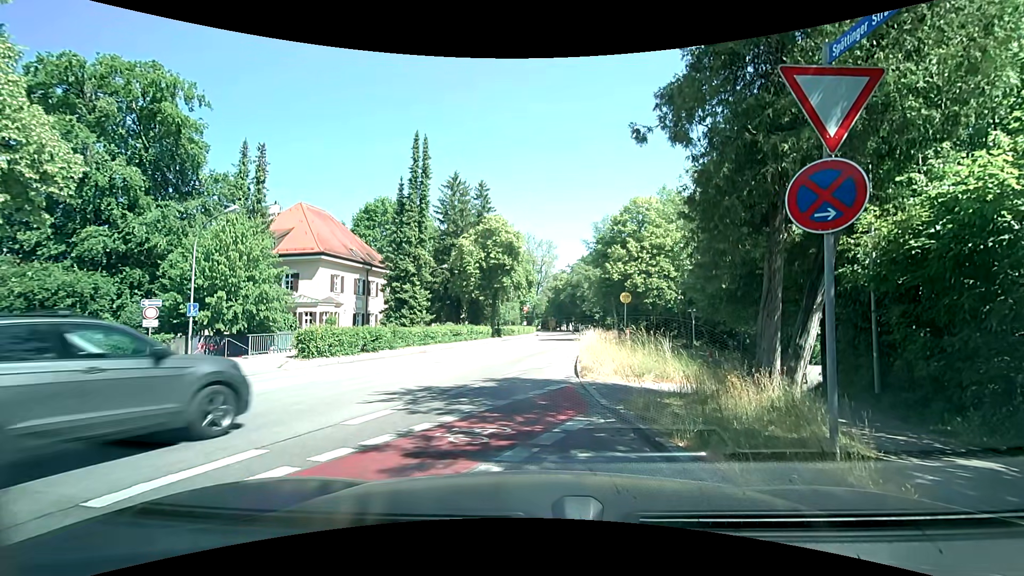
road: residential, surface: paved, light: Day
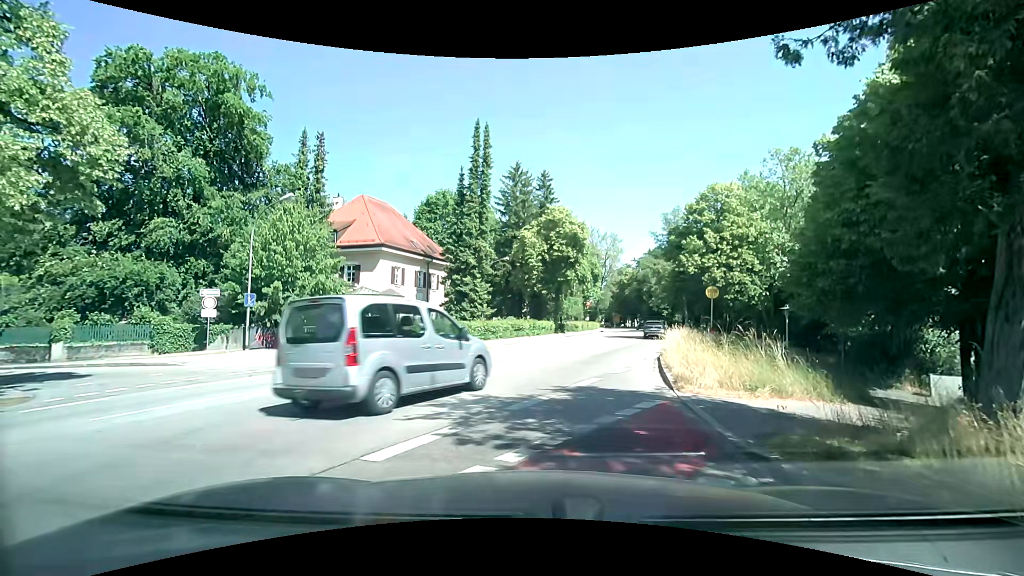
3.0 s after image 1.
(-0.1, +2.3) m; -8°
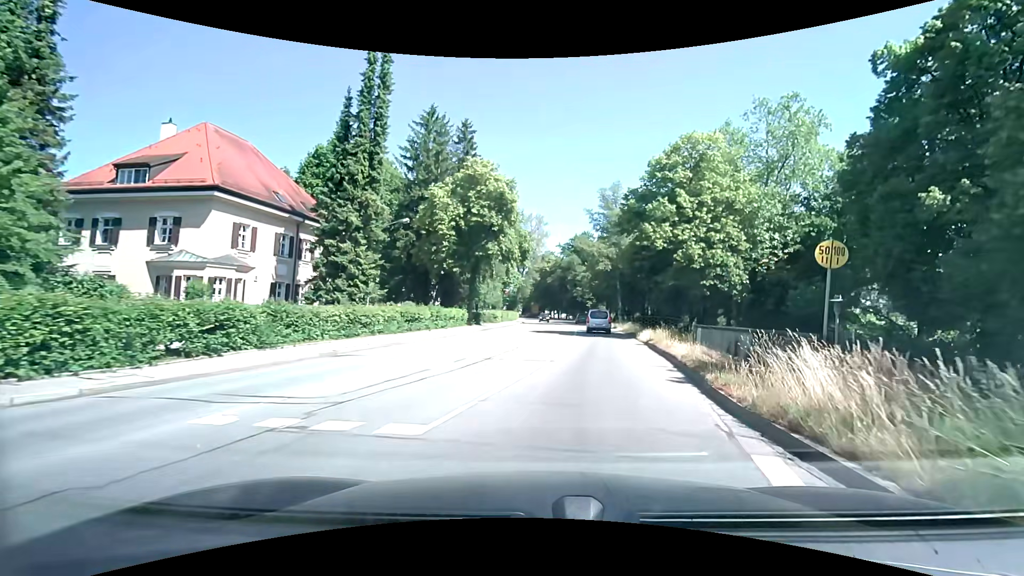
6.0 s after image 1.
(+0.2, +13.6) m; +9°
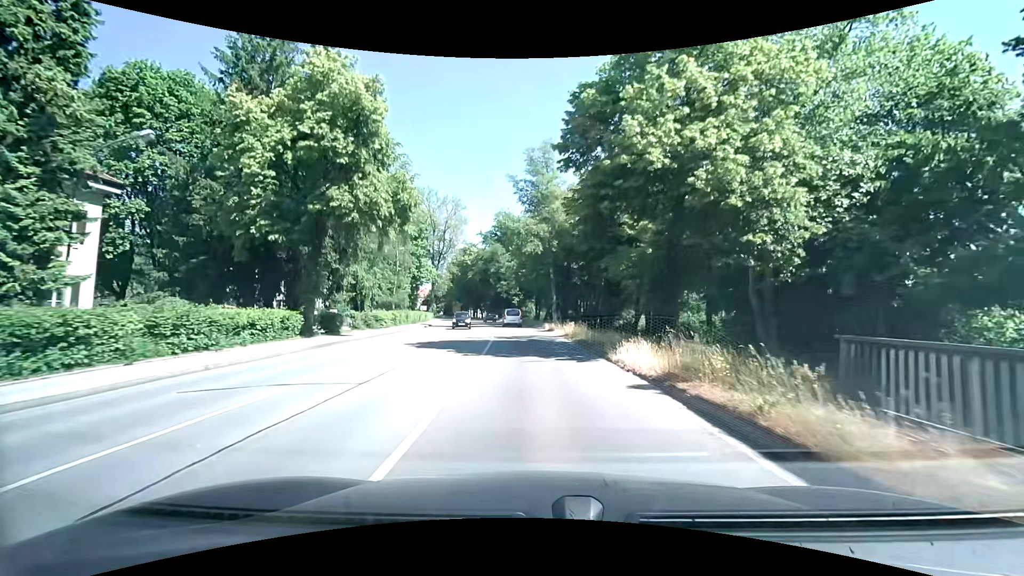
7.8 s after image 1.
(+1.7, +16.9) m; +8°
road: secondary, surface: asphalt
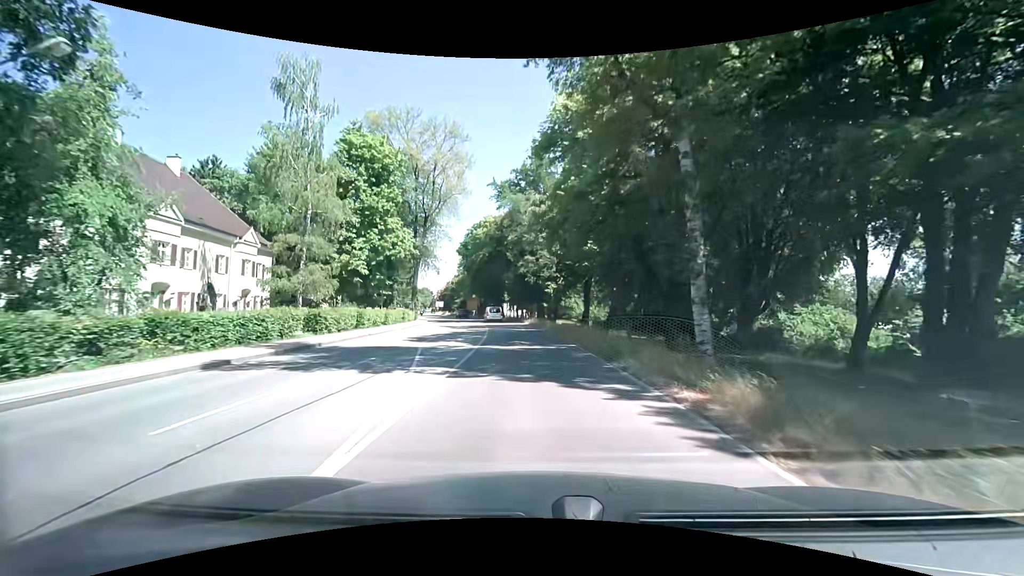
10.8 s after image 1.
(-1.2, +37.4) m; -3°
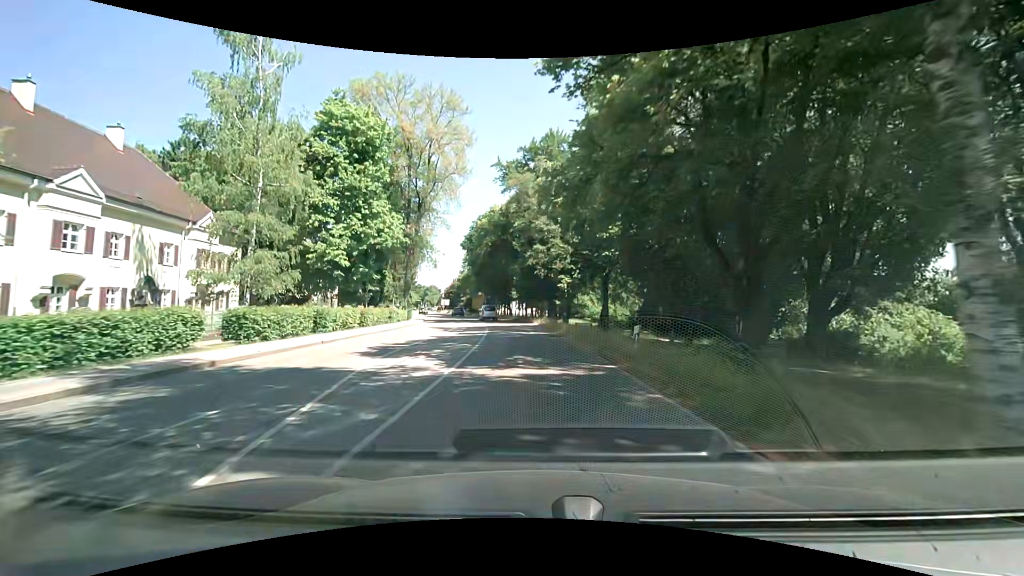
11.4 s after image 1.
(-0.2, +7.7) m; -2°
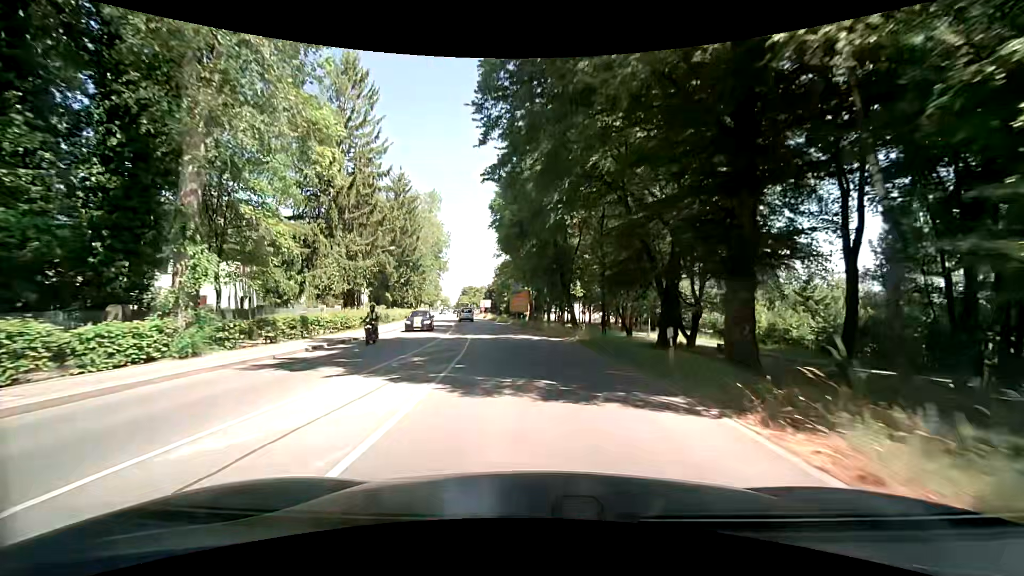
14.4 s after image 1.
(-2.0, +38.7) m; -6°
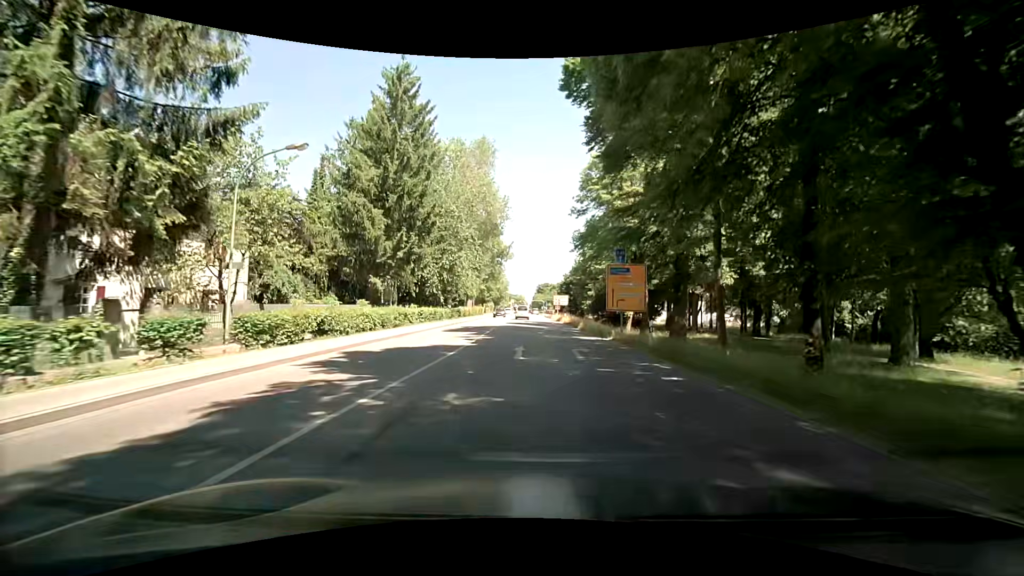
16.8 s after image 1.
(-2.6, +31.6) m; -9°
(0, +10) (-1, +20) (-1, +30) (-1, +40) (-2, +50) (-2, +60) (-2, +70) (-3, +80) (-3, +90) (-3, +100) m
